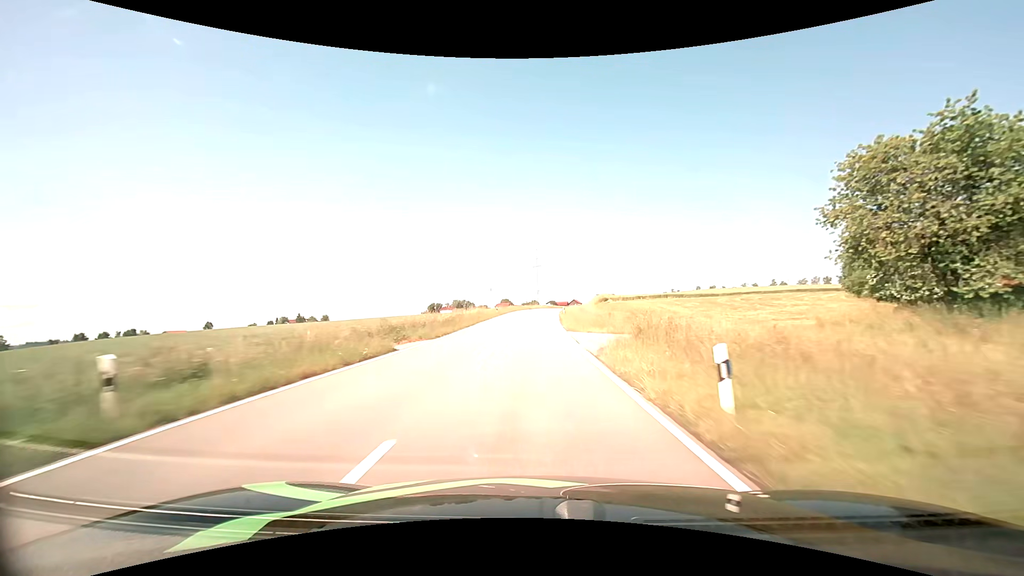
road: tertiary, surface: asphalt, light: Day
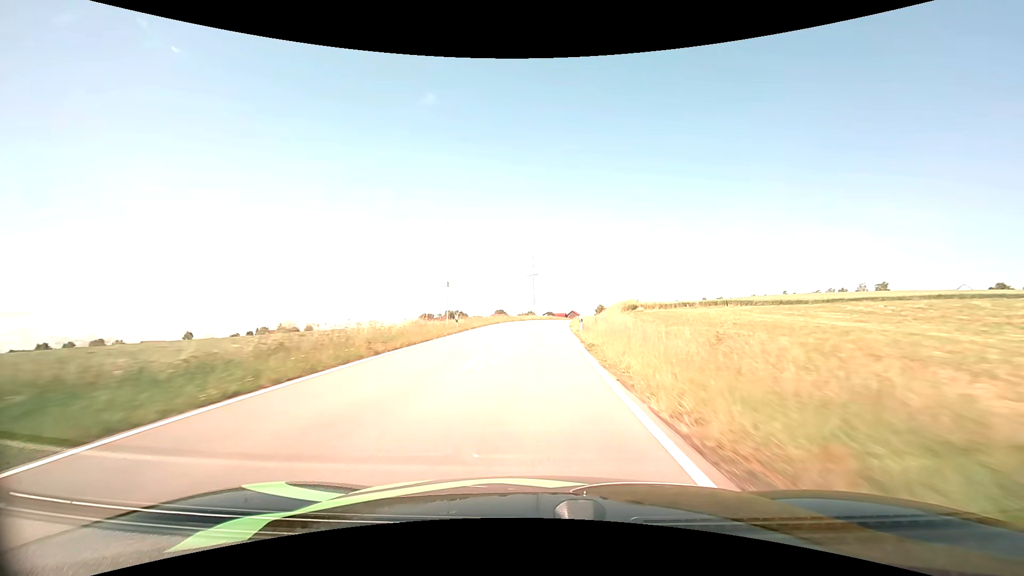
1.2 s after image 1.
(0.0, +26.9) m; 0°
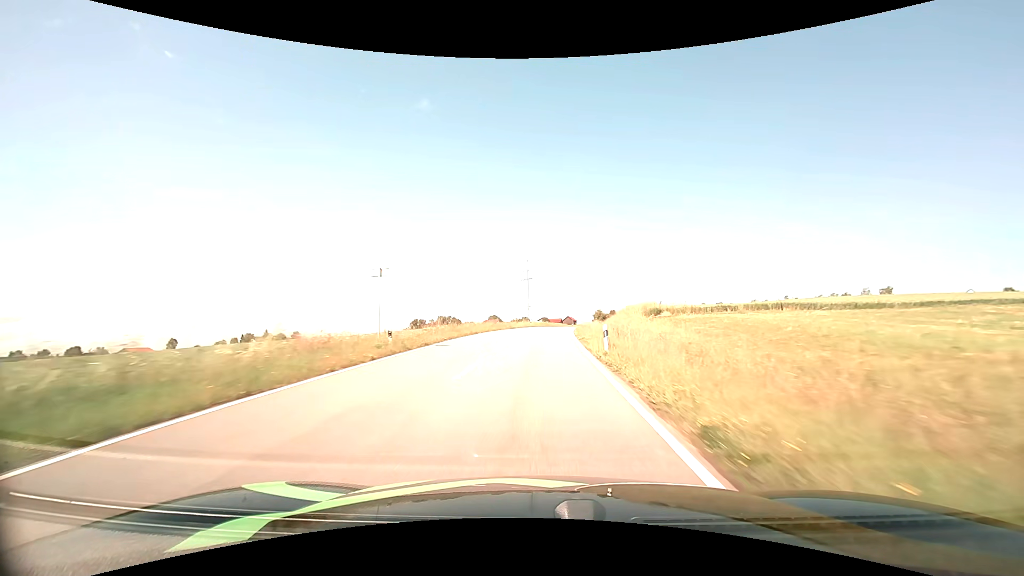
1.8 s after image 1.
(+0.1, +13.3) m; +1°
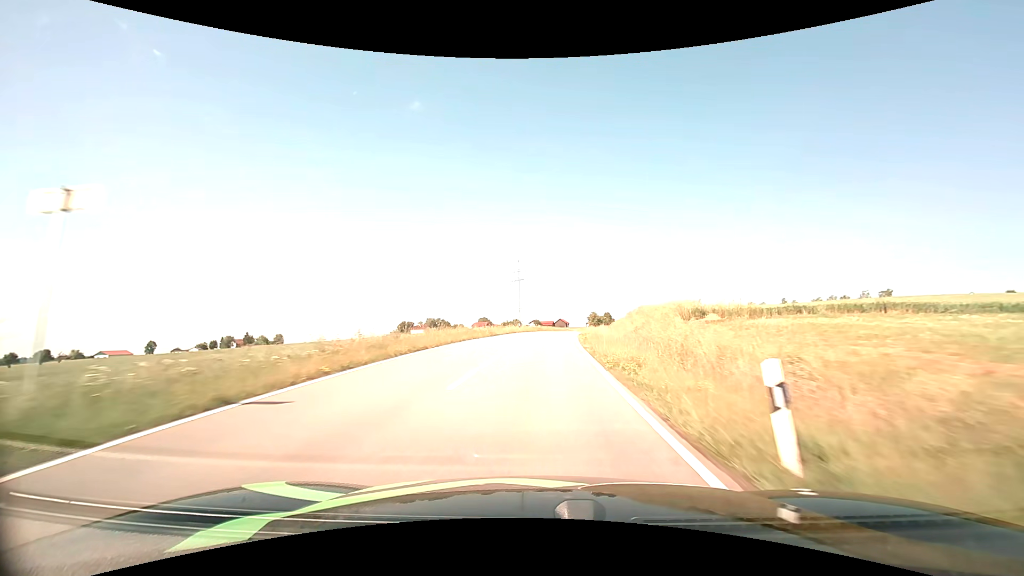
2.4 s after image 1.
(+0.1, +13.2) m; +1°
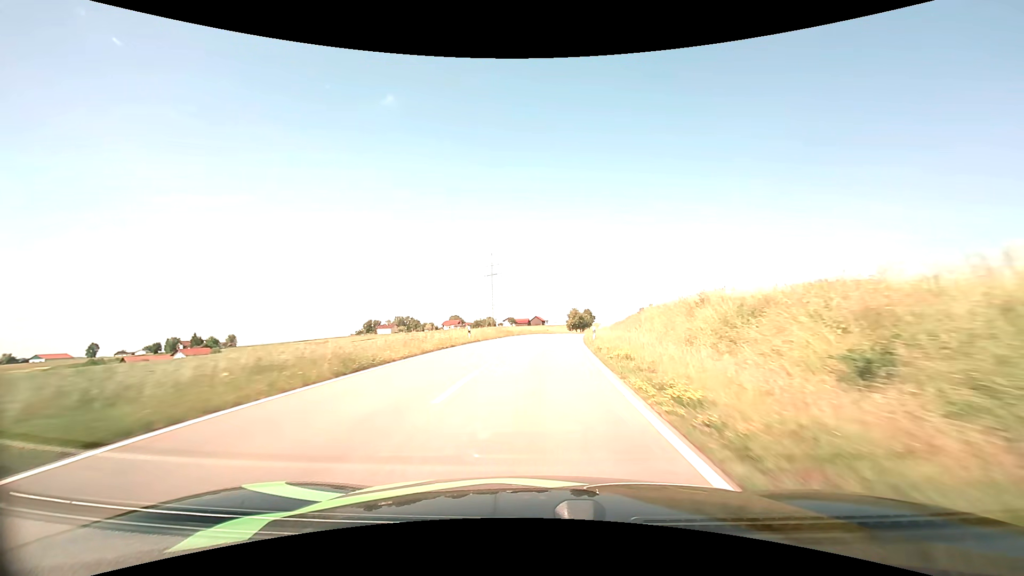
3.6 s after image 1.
(+0.6, +26.1) m; +3°
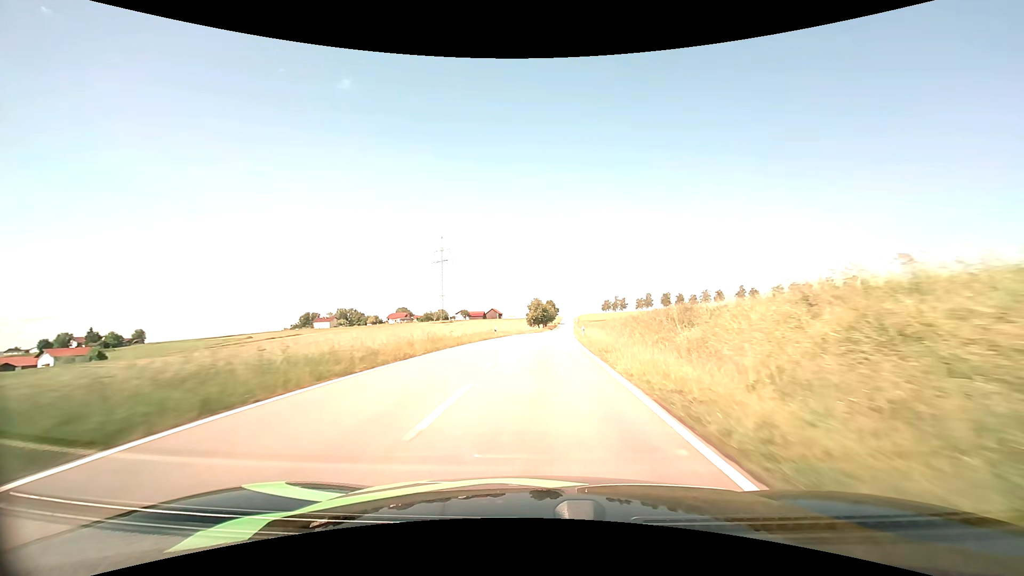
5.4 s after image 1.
(+1.7, +39.0) m; +5°
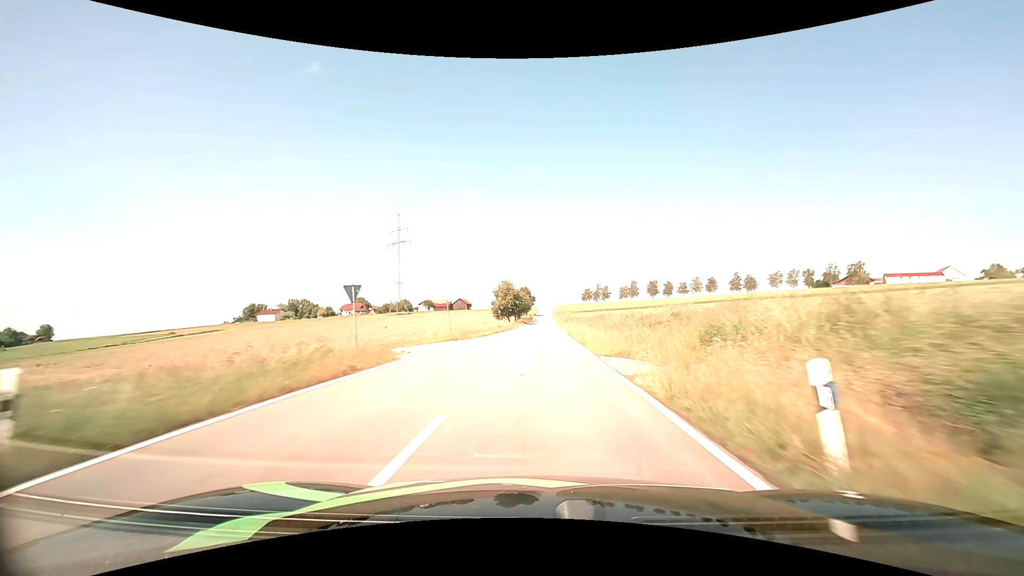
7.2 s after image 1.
(+1.1, +40.2) m; +3°
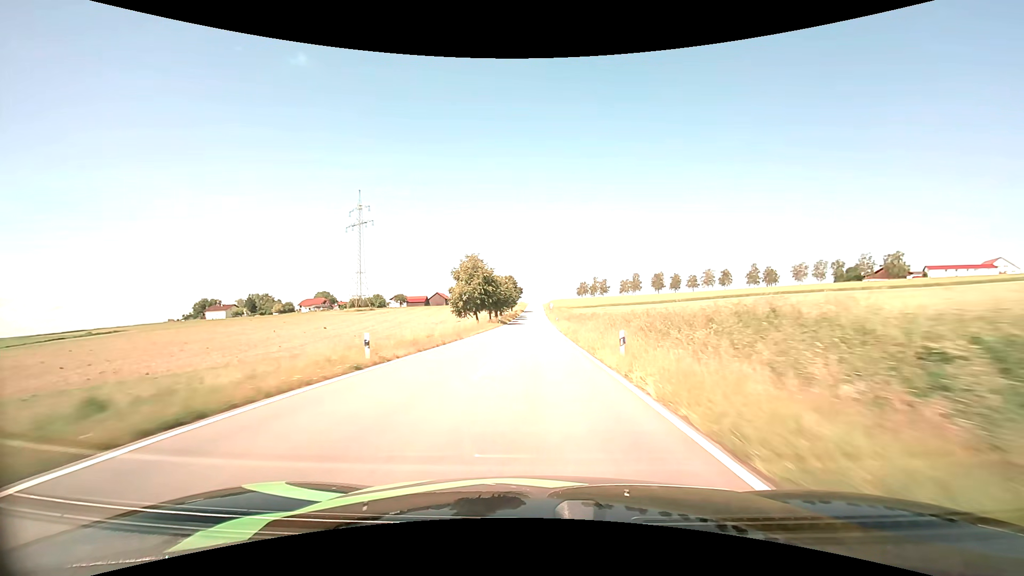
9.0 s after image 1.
(+0.5, +41.6) m; +1°
(0, +10) (0, +20) (0, +30) (0, +40) (0, +50) (+1, +60) (+1, +70) (0, +80) (0, +90) (0, +100) m
